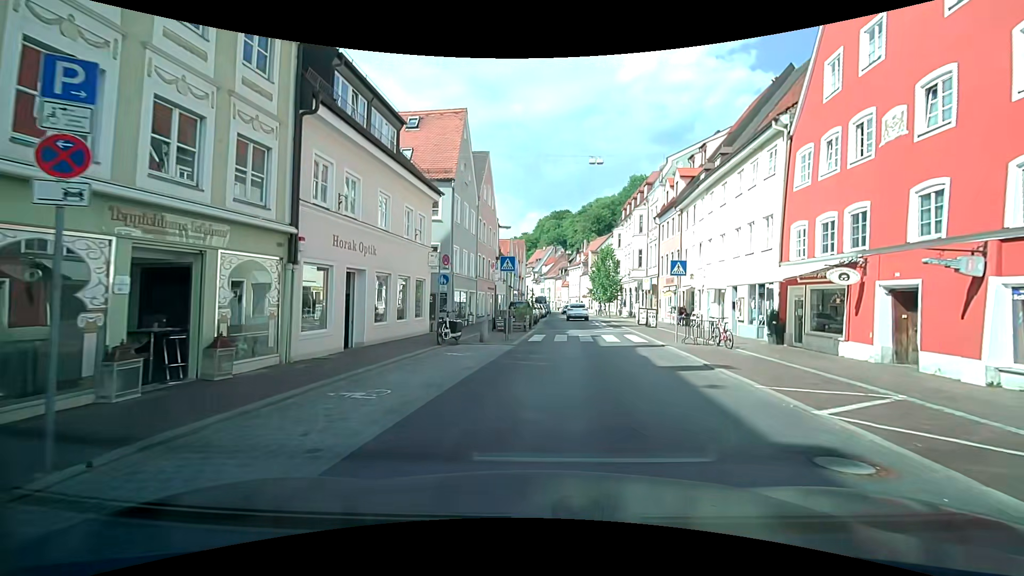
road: residential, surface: asphalt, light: Day
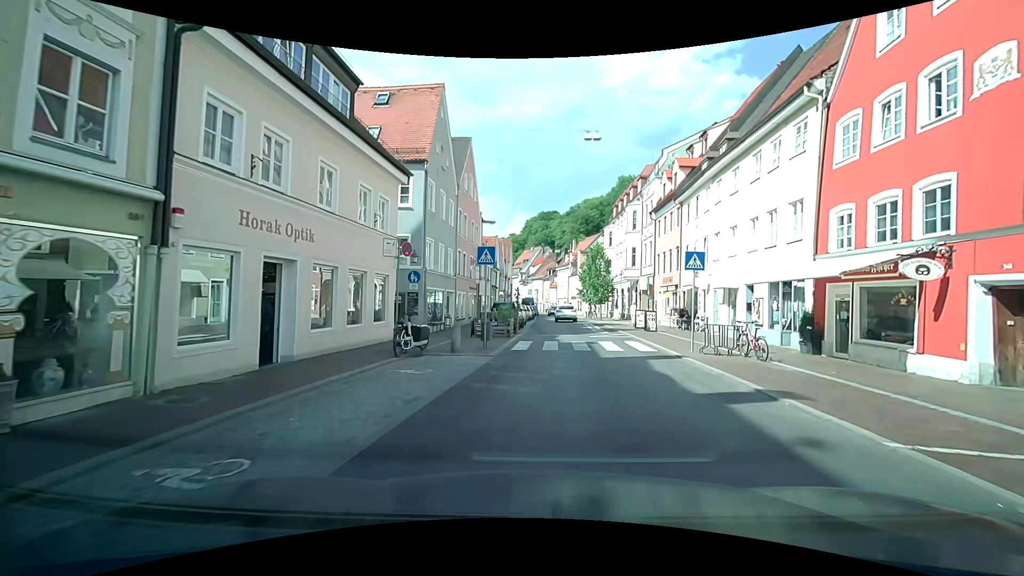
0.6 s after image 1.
(+0.1, +3.6) m; +2°
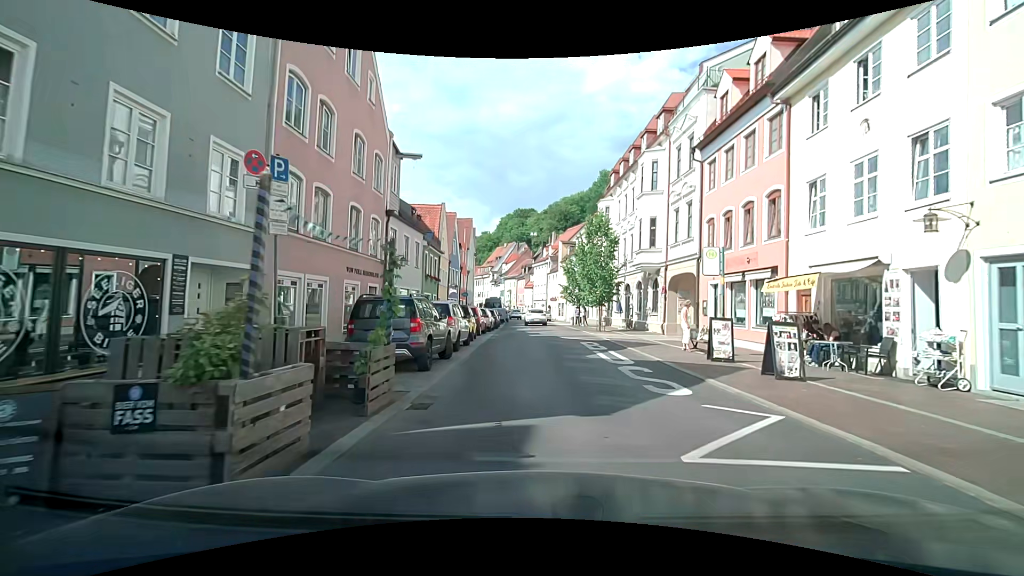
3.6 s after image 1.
(+0.4, +18.4) m; +2°
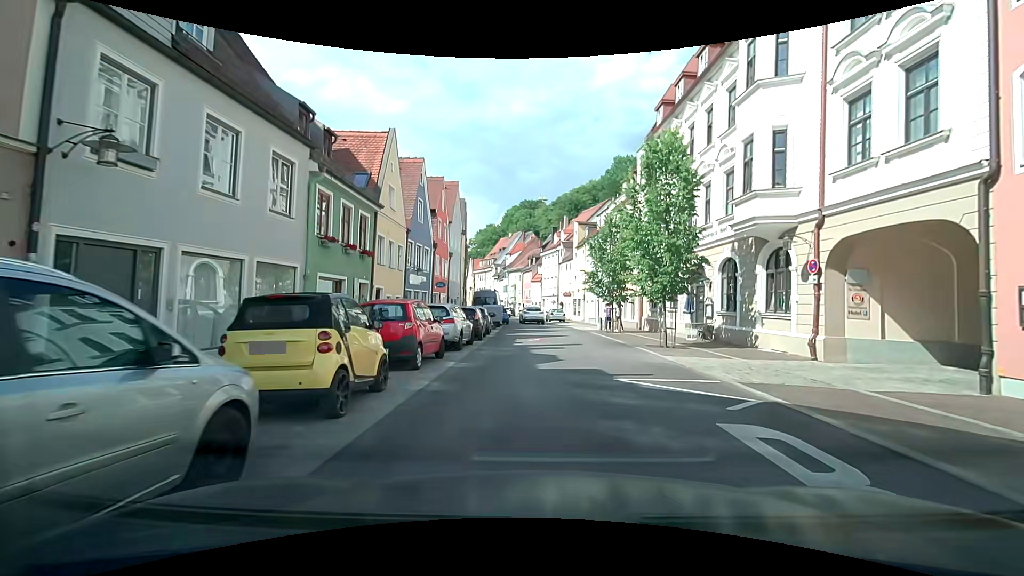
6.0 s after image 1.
(-0.3, +15.1) m; -2°
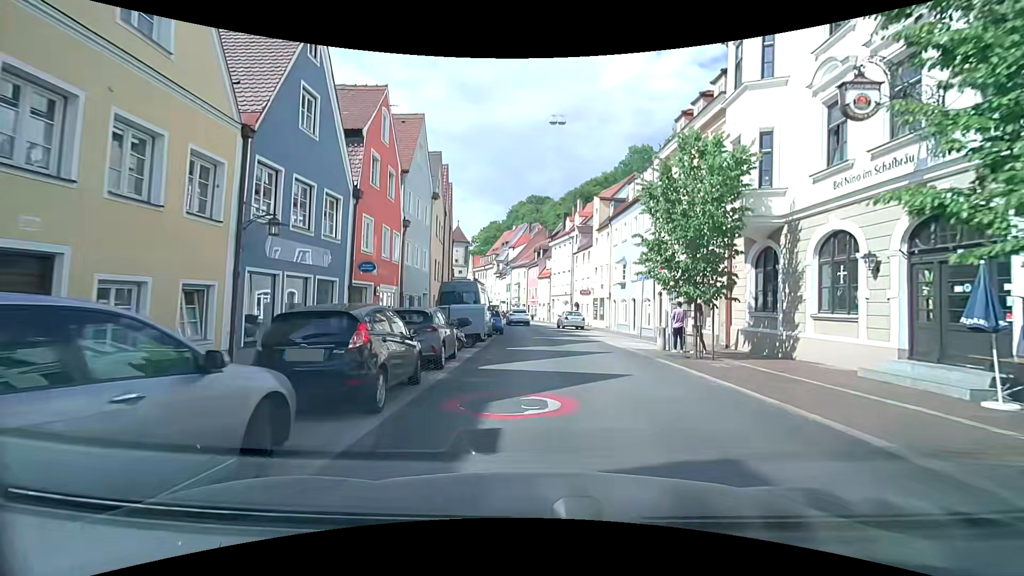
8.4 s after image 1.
(+0.1, +14.3) m; 0°
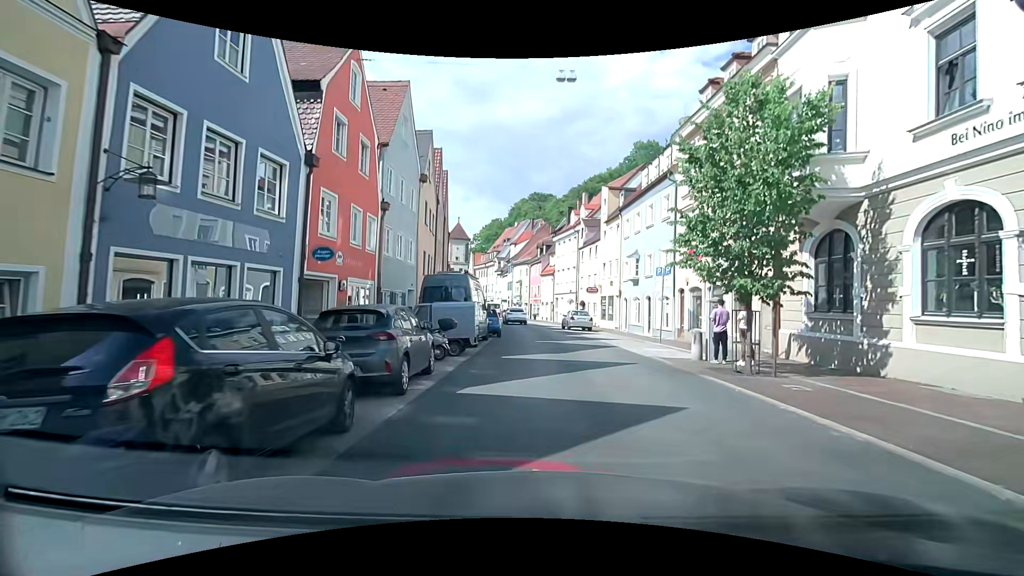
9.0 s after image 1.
(0.0, +3.6) m; 0°
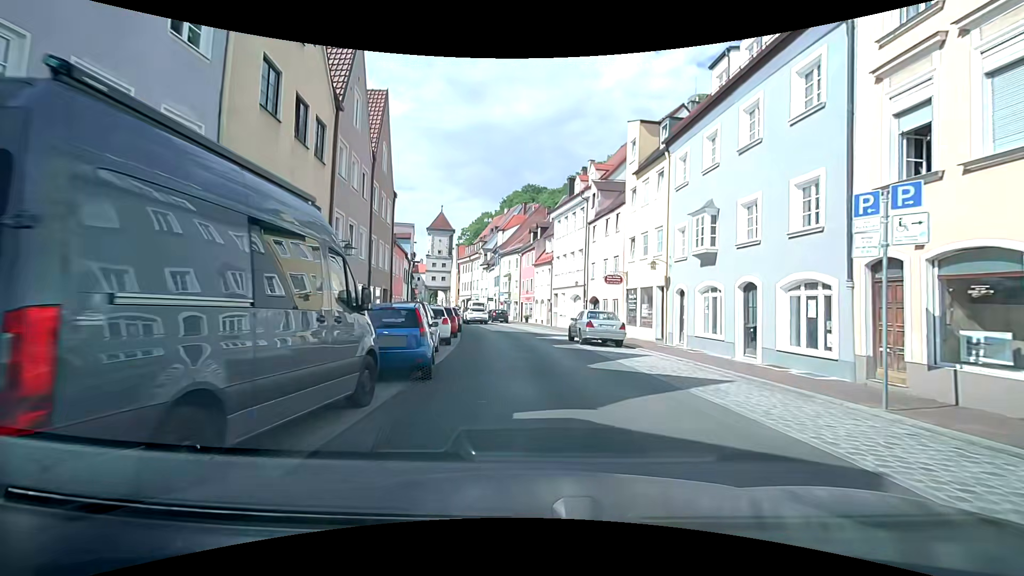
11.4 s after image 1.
(+0.1, +14.9) m; +1°
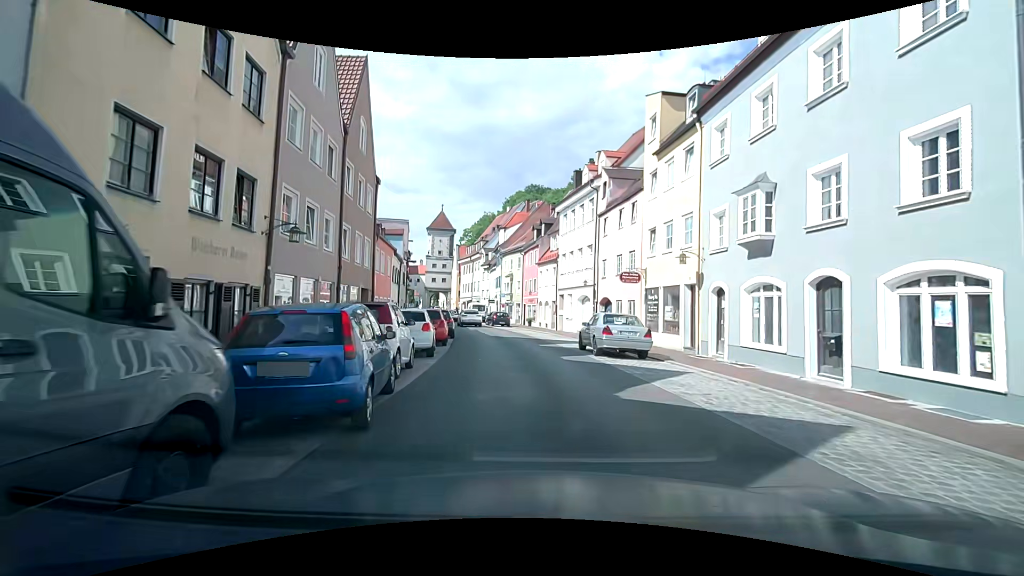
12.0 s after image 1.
(0.0, +3.8) m; -2°
(0, +10) (0, +20) (-1, +30) (-3, +40) (-5, +50) (-7, +59) (-10, +69) (-12, +79) (-14, +89) (-17, +98) m
